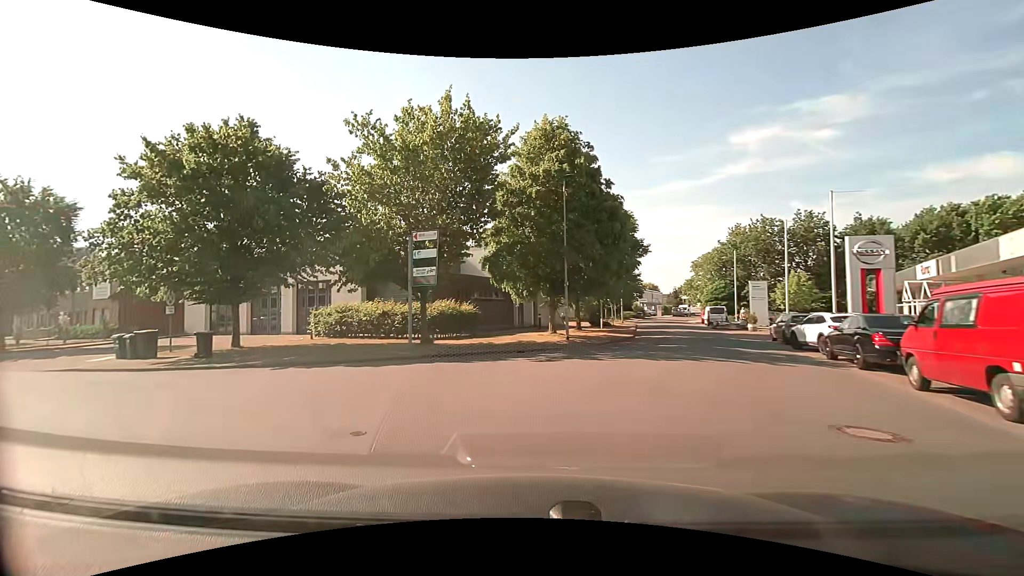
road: unclassified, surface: asphalt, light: Day
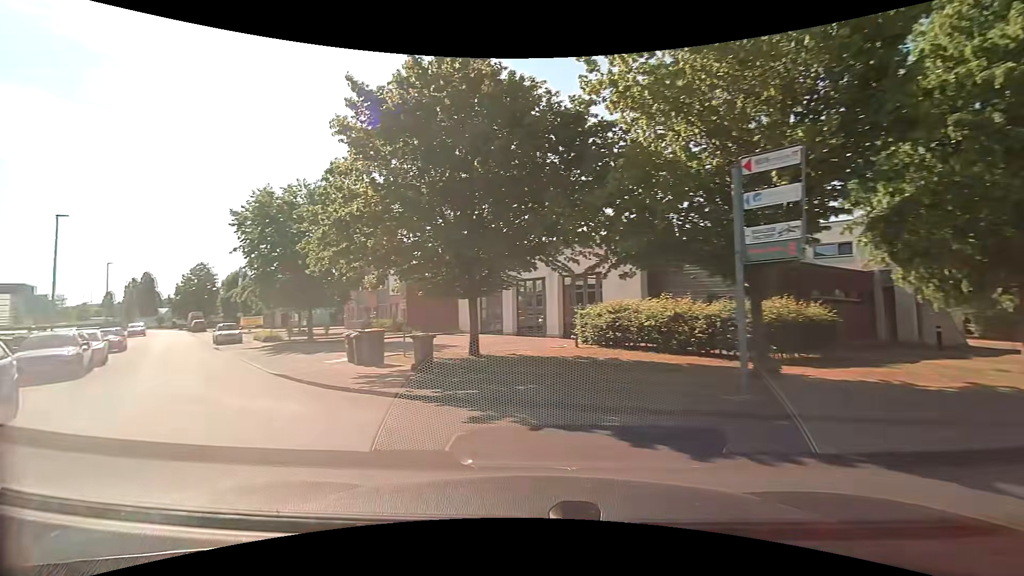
(-1.9, +8.4) m; -30°
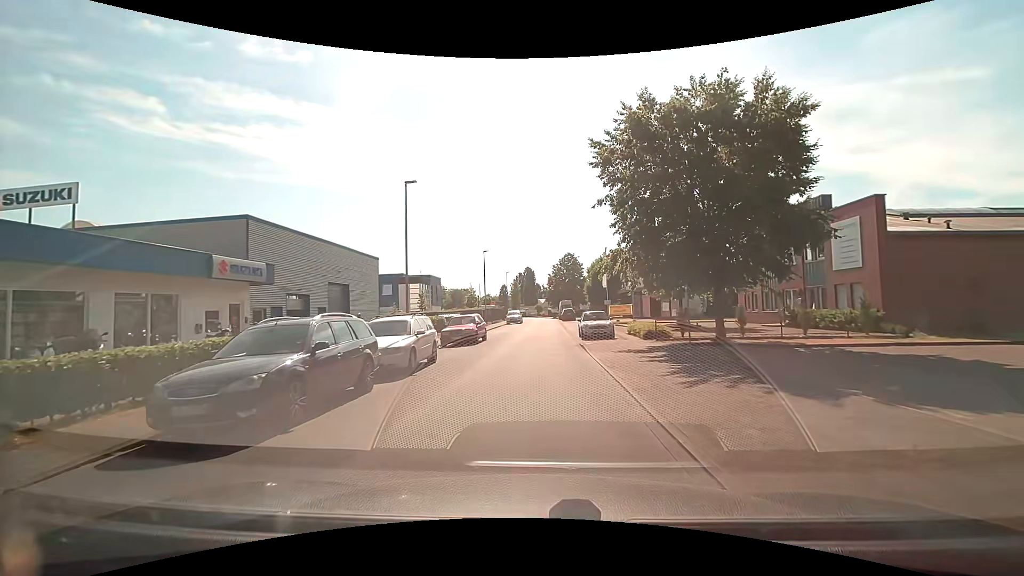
(-6.6, +12.5) m; -41°
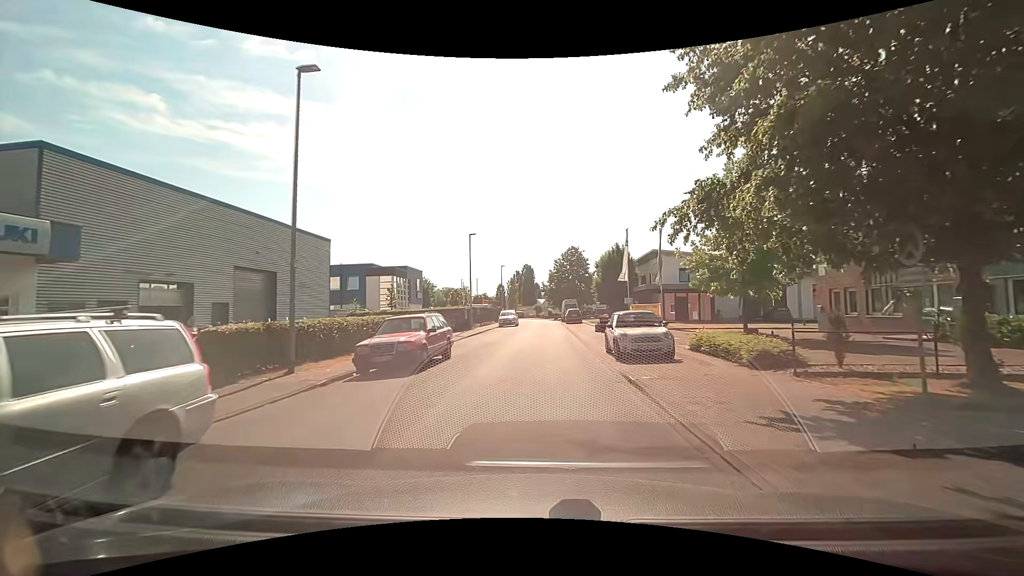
(+0.2, +11.4) m; +1°
